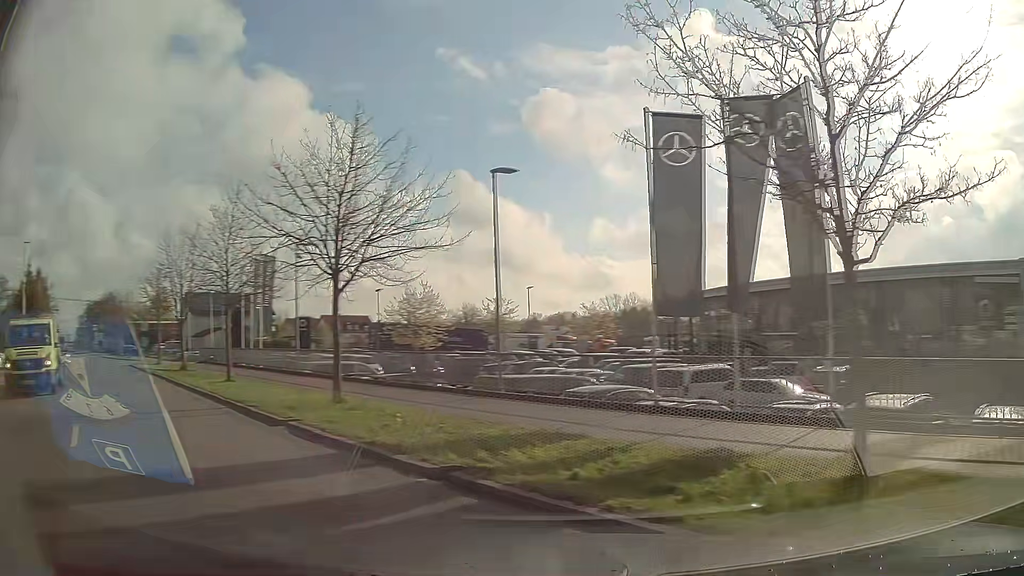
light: Day
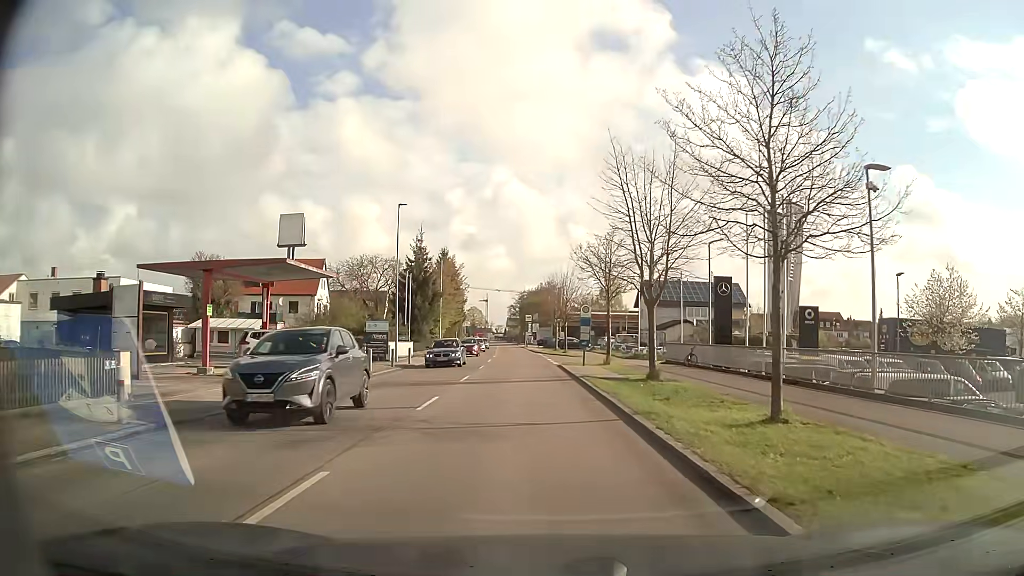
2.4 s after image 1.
(-7.8, +12.9) m; -41°
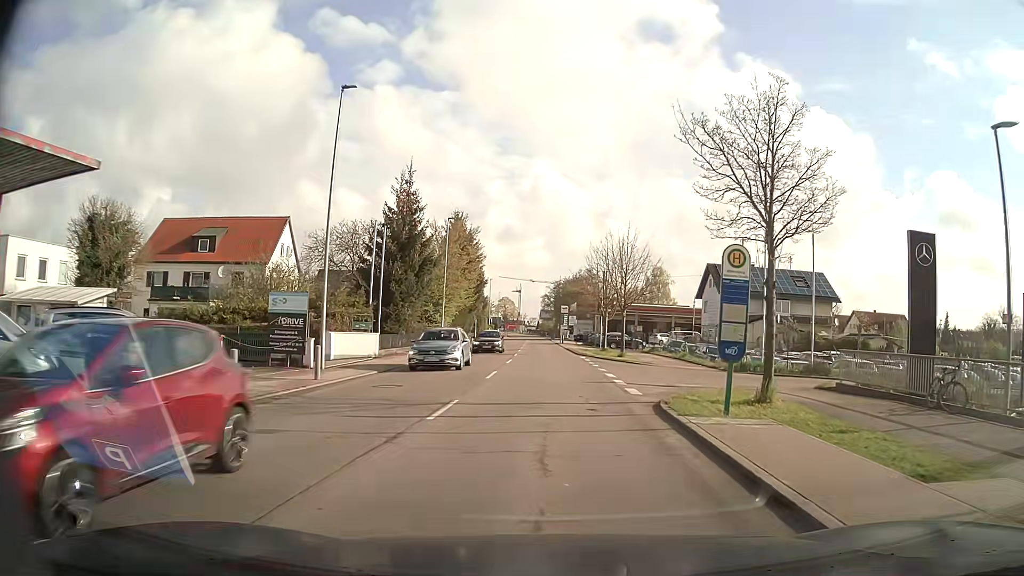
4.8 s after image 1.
(-1.0, +21.0) m; -3°
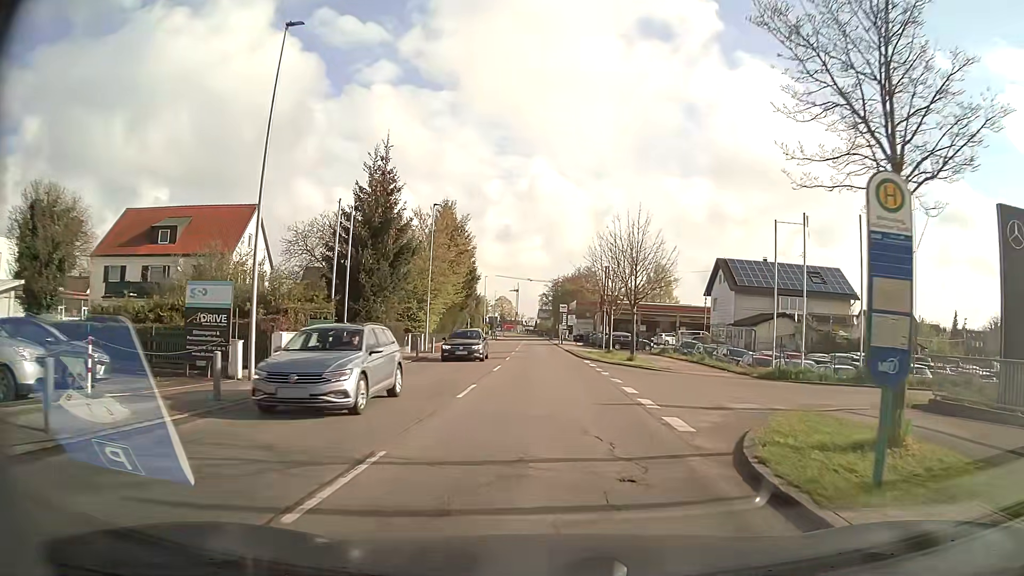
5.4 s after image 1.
(0.0, +5.8) m; 0°
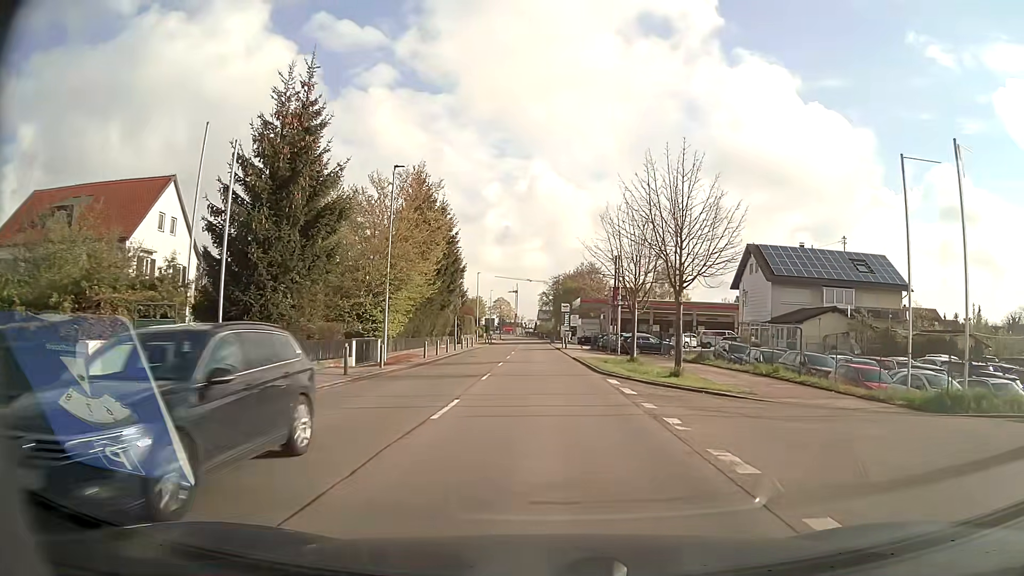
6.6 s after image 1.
(0.0, +12.2) m; 0°
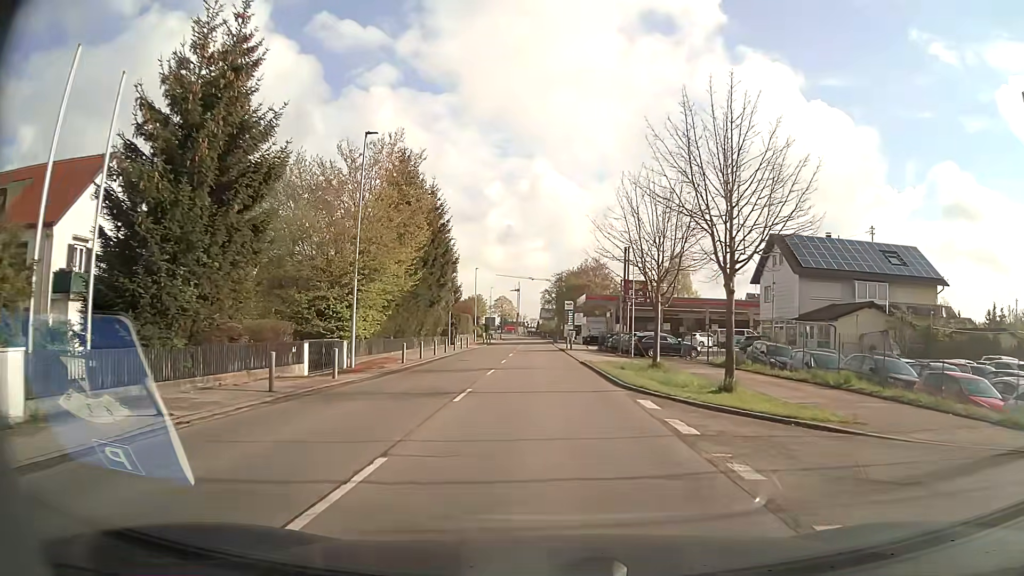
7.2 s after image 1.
(0.0, +6.3) m; 0°
